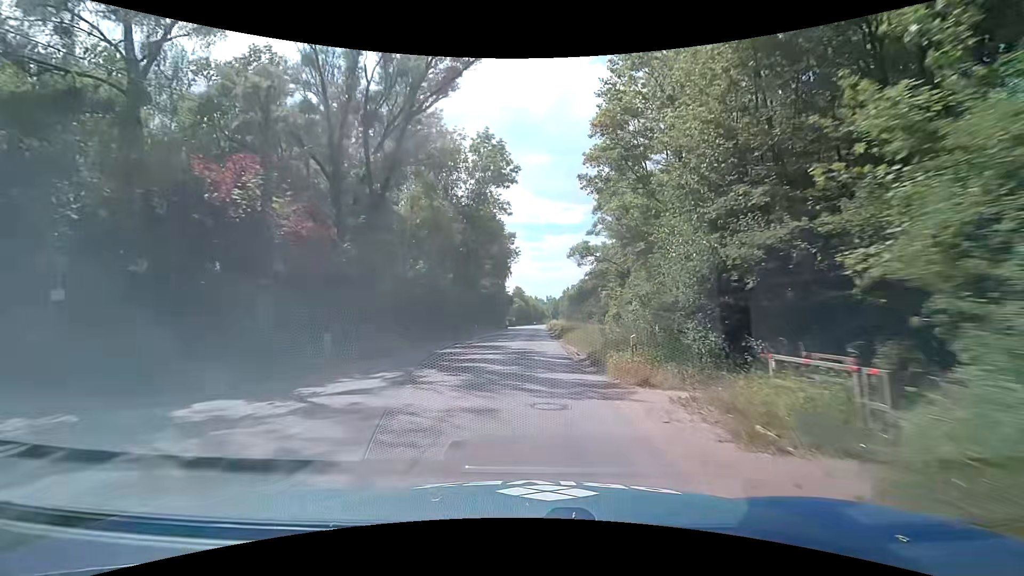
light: Day
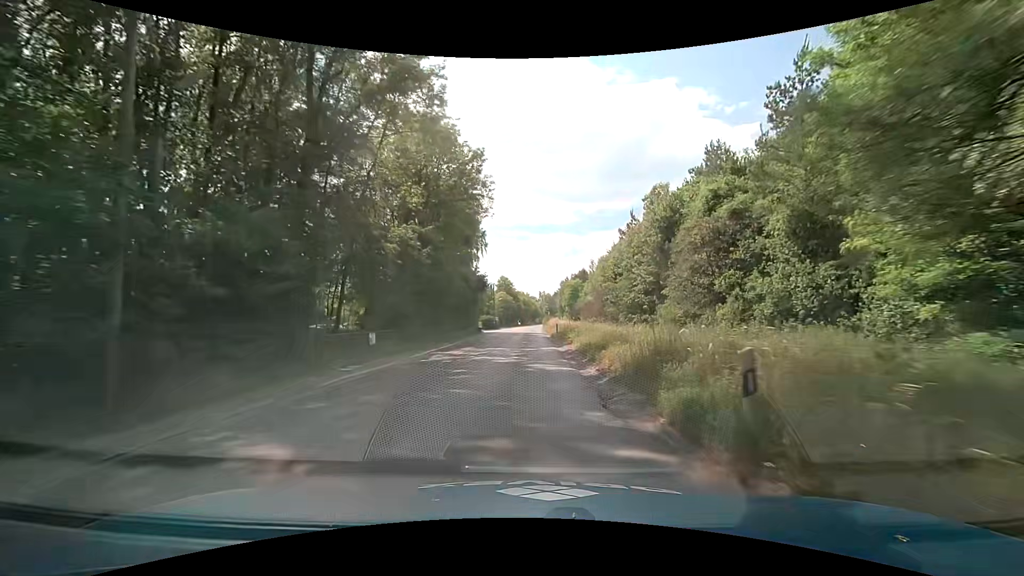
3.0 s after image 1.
(+0.8, +38.0) m; +1°
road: residential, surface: asphalt
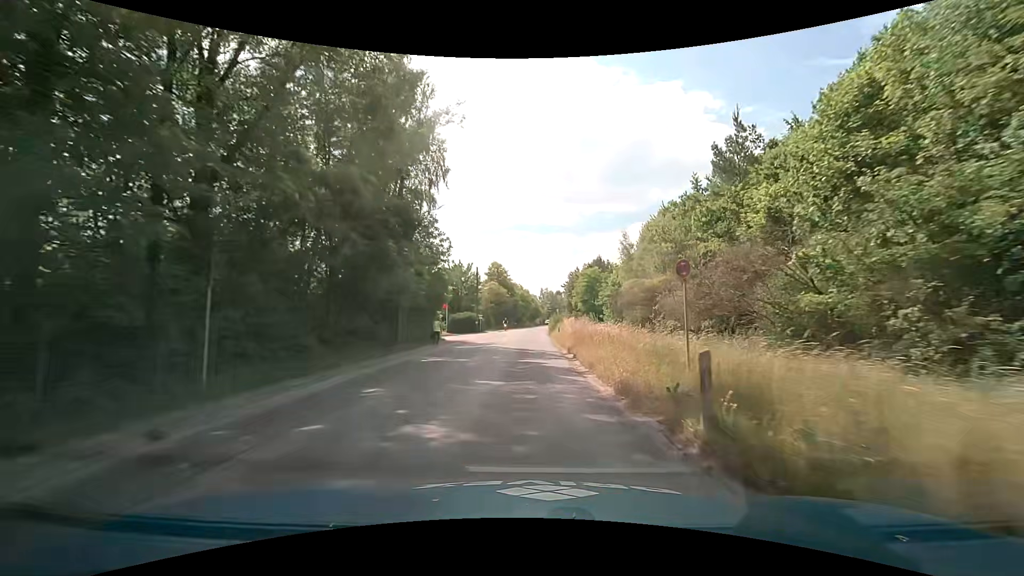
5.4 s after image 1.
(-0.1, +30.5) m; 0°
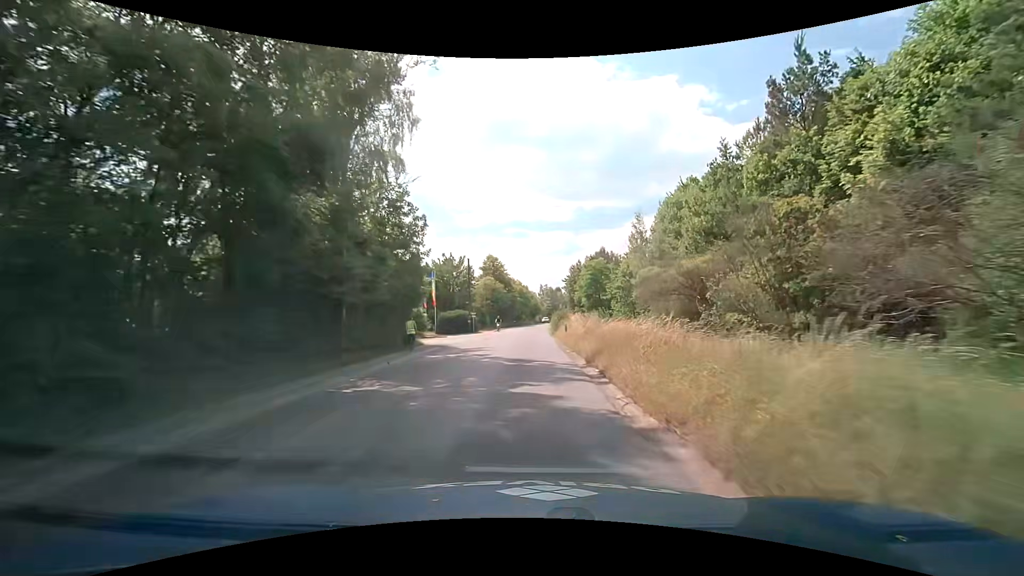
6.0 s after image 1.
(0.0, +7.6) m; 0°
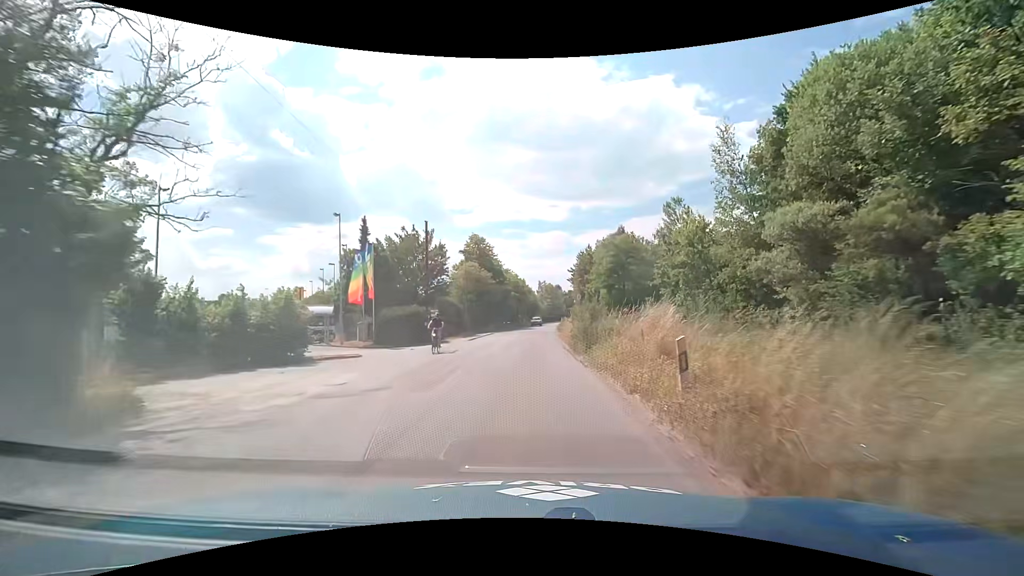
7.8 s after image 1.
(-0.2, +22.5) m; +1°
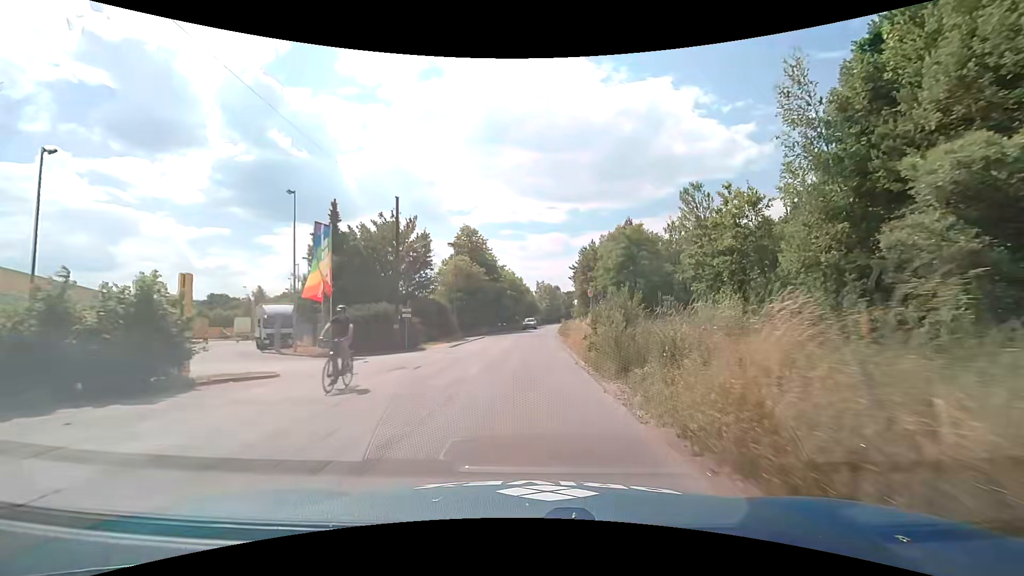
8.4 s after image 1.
(-0.1, +7.3) m; -1°
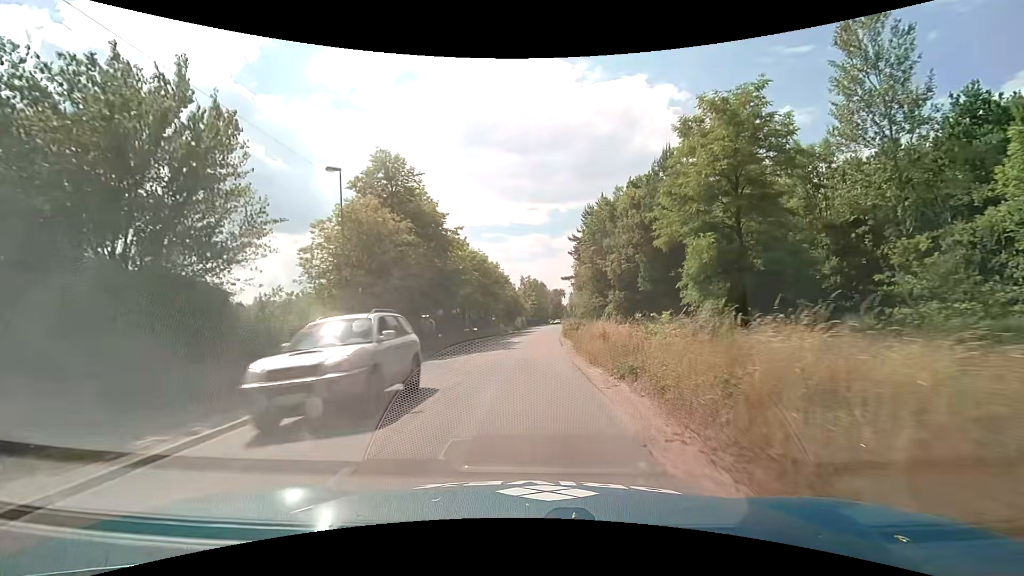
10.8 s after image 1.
(+0.5, +28.4) m; +2°
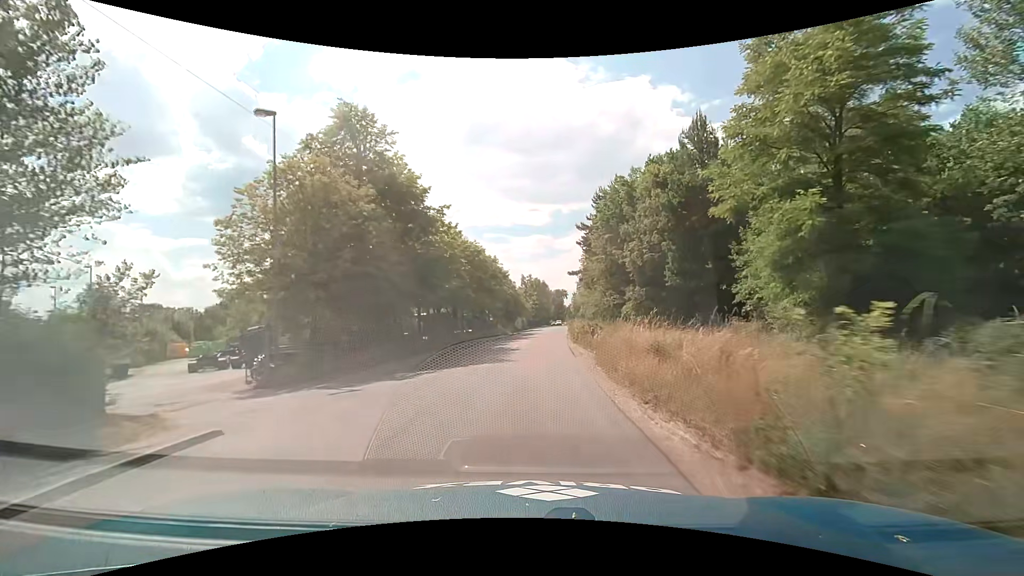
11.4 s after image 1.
(0.0, +7.0) m; 0°
(0, +10) (0, +20) (+1, +30) (+2, +40) (+3, +50) (+3, +60) (+4, +70) (+5, +80) (+6, +90) (+7, +100) m
